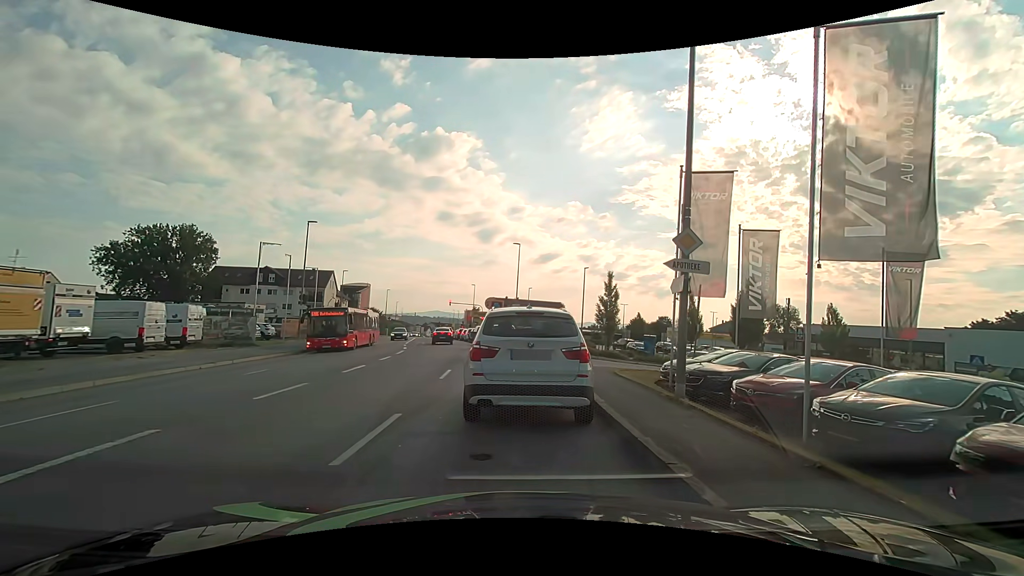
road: tertiary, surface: asphalt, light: Day
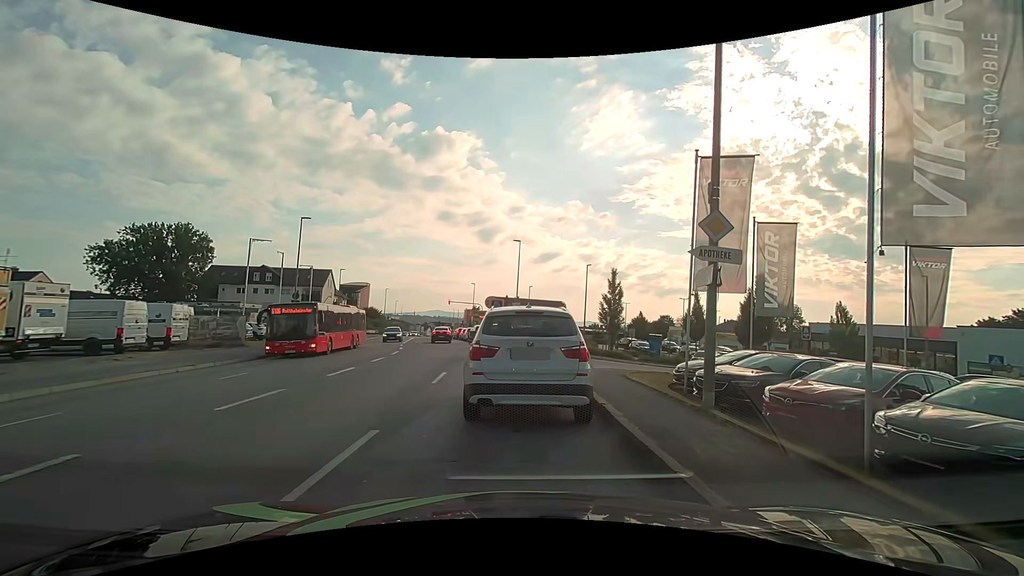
(0.0, +1.3) m; 0°
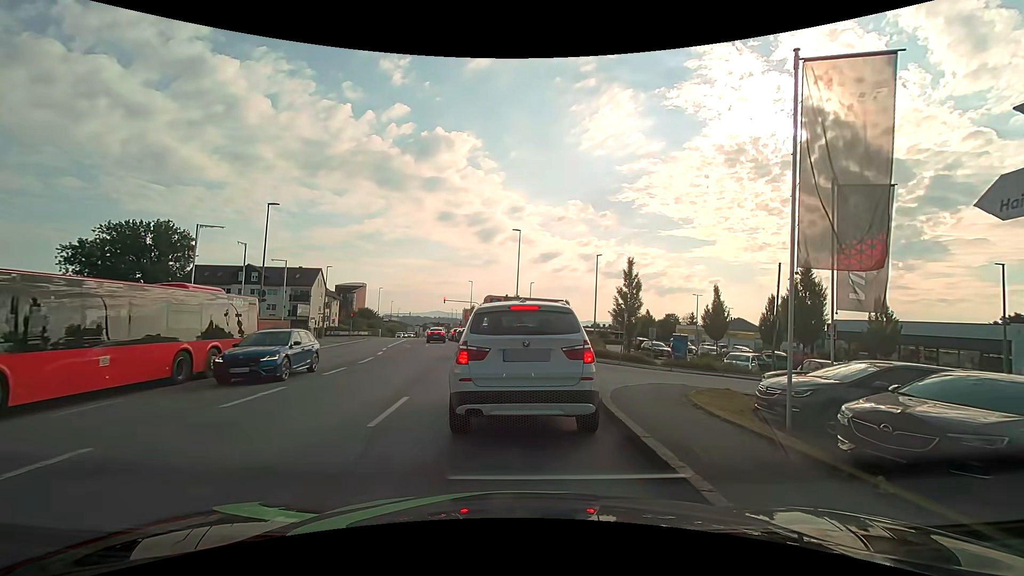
(+0.1, +5.3) m; +1°
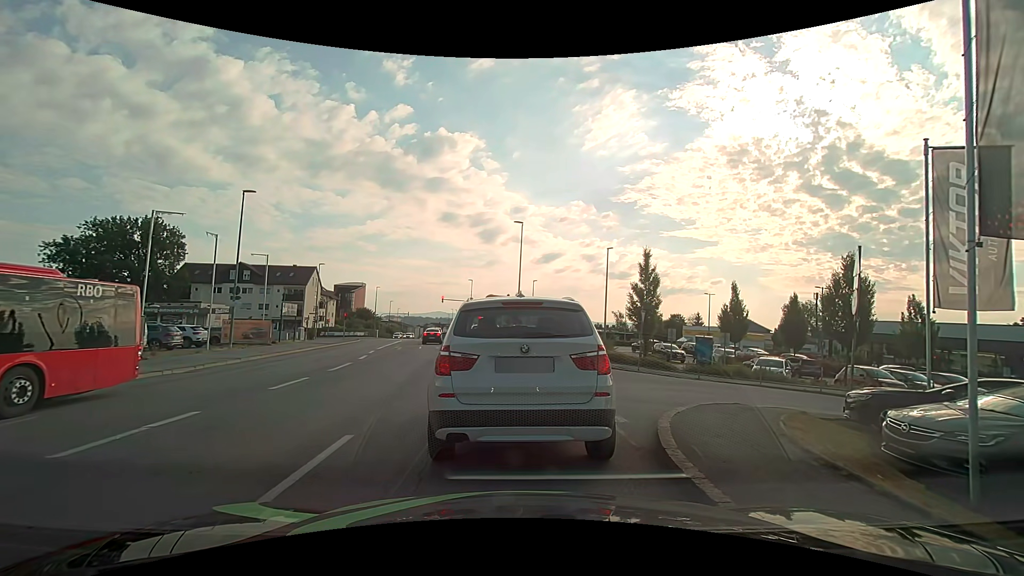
(0.0, +3.4) m; 0°
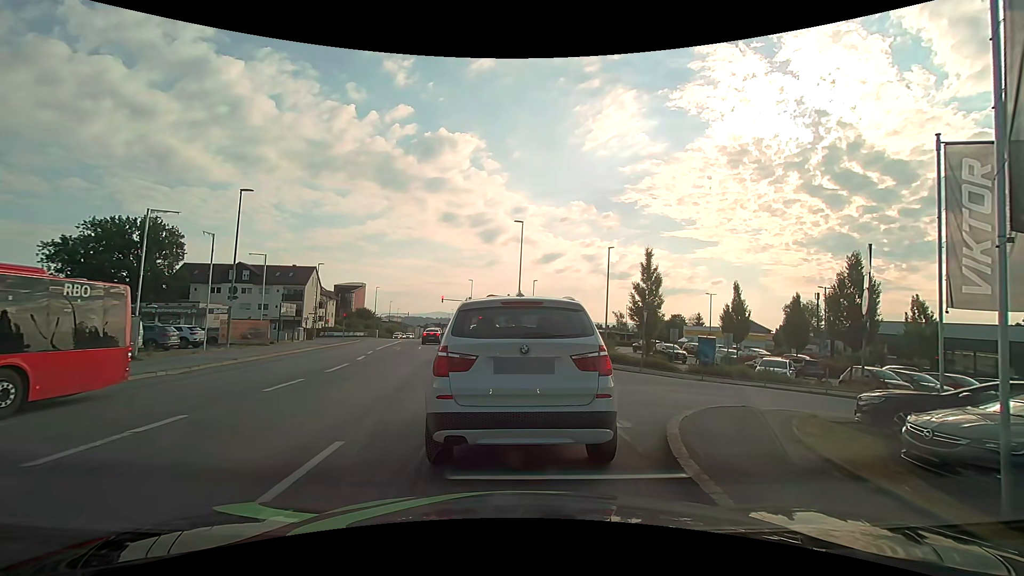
(0.0, +0.3) m; 0°
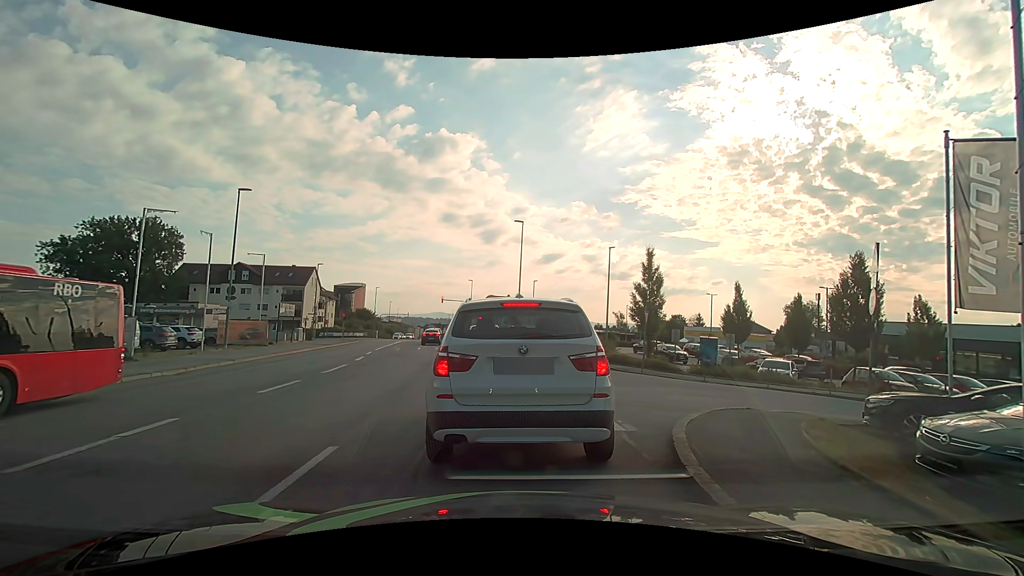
(0.0, +0.3) m; 0°
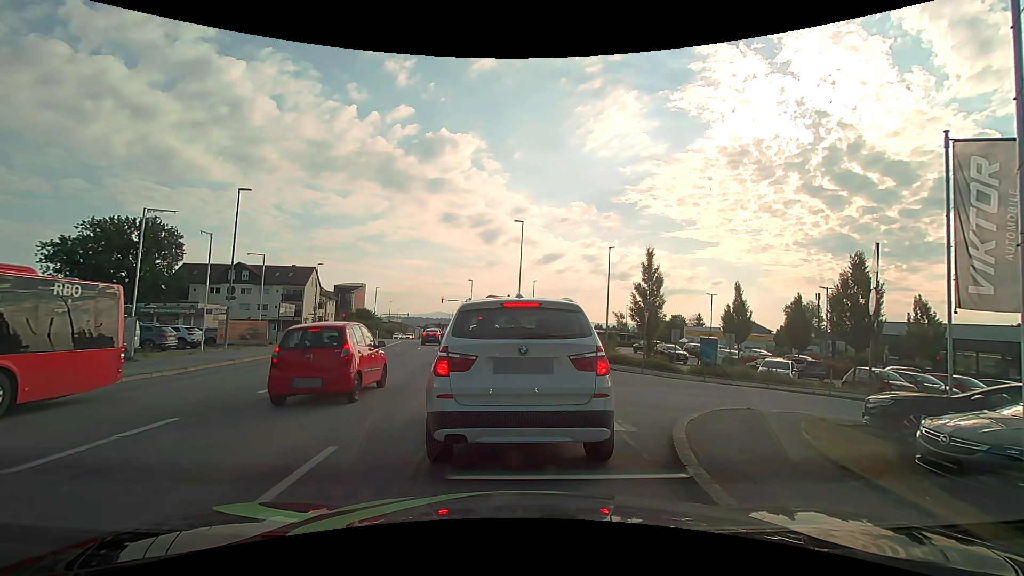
(0.0, 0.0) m; 0°
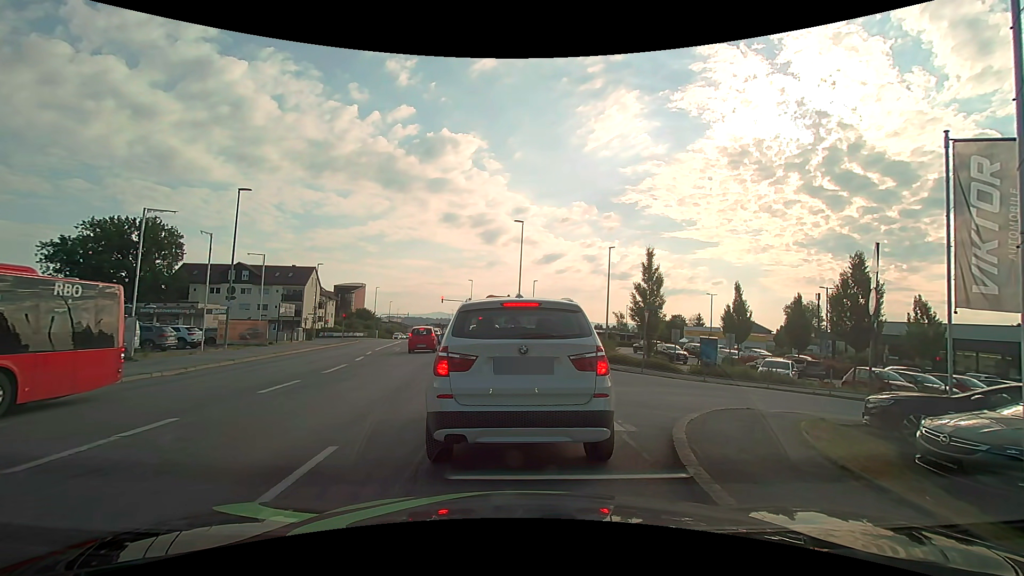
(0.0, 0.0) m; 0°
(0, +10) (-1, +20) (-2, +30) (-4, +40) (-5, +50) (-7, +59) (-9, +69) (-10, +79) (-12, +89) (-14, +99) m
